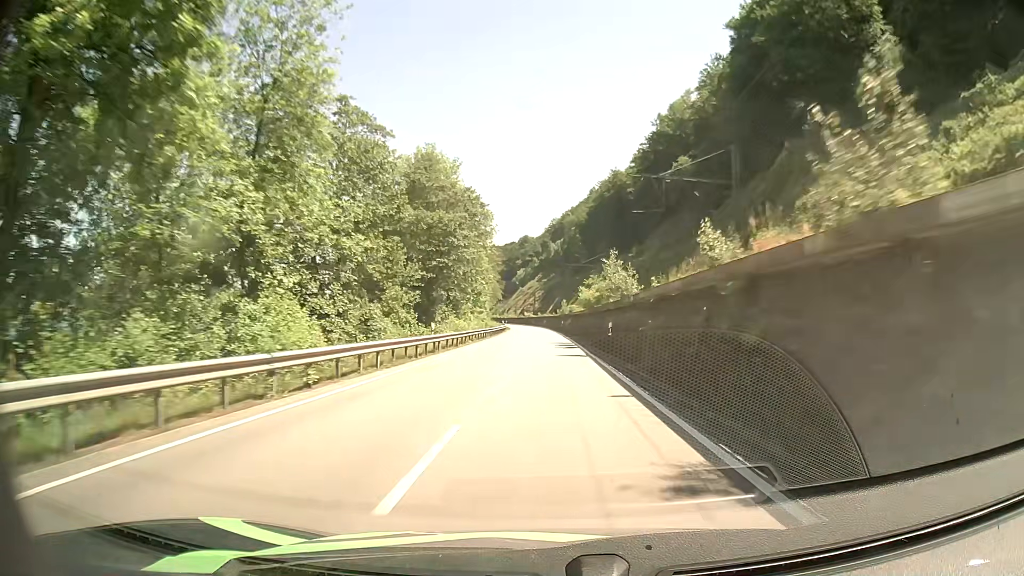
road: primary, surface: asphalt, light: Day
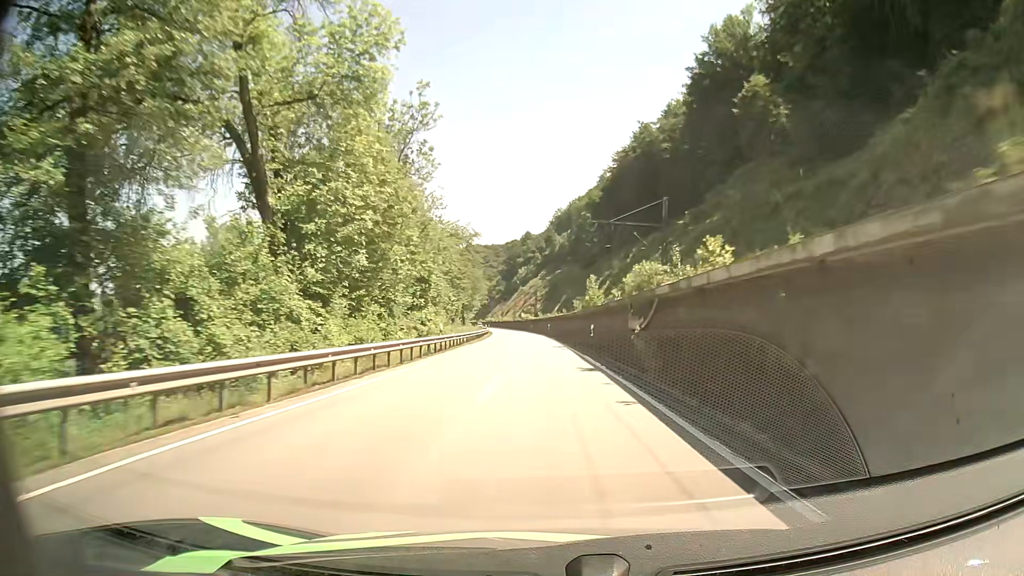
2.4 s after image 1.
(-0.4, +52.4) m; -1°
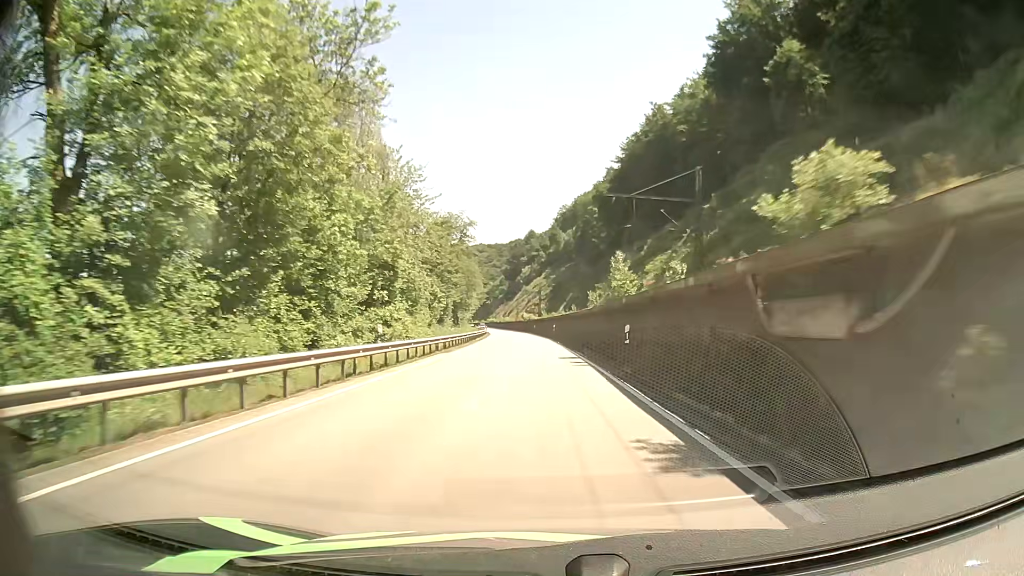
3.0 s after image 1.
(0.0, +13.2) m; -1°
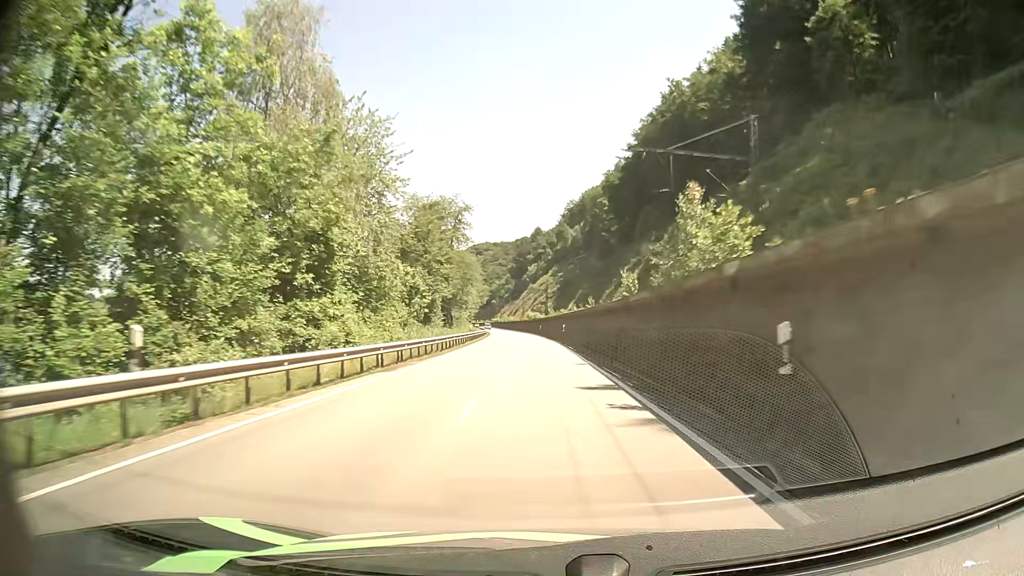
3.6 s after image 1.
(0.0, +13.3) m; 0°
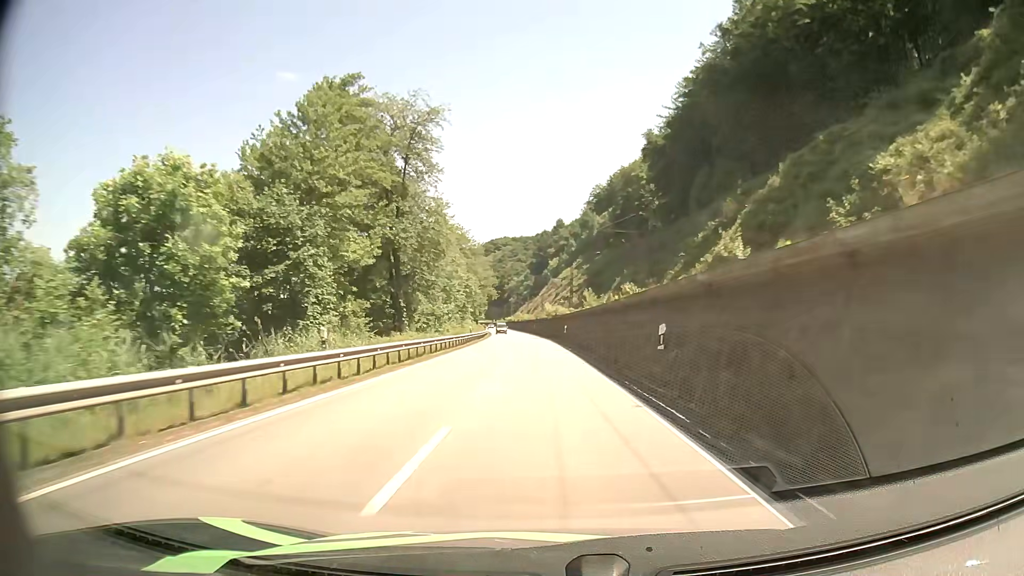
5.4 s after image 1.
(-0.8, +40.4) m; -2°
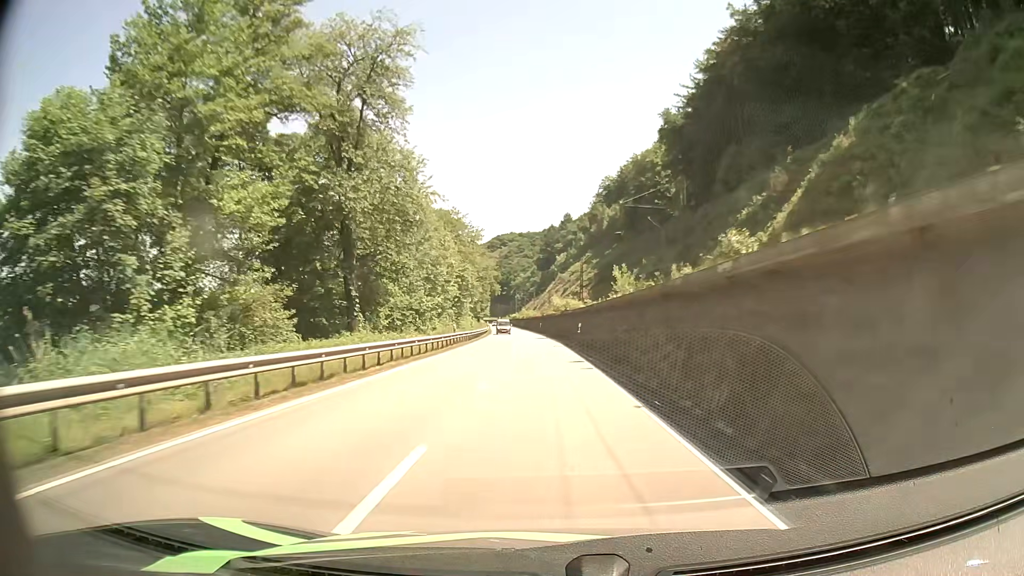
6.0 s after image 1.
(-0.1, +13.5) m; -1°
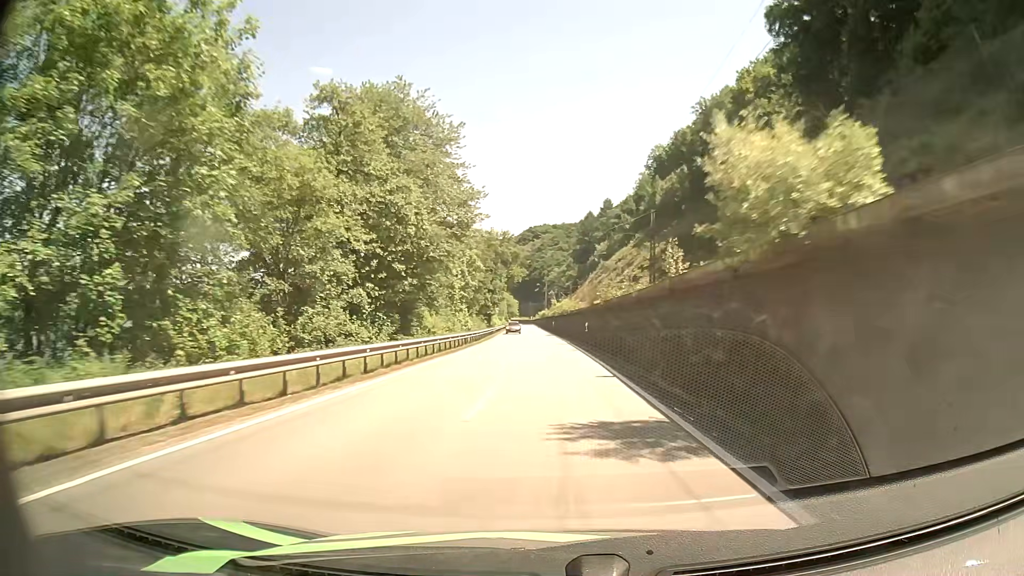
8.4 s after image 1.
(-1.2, +53.7) m; -4°
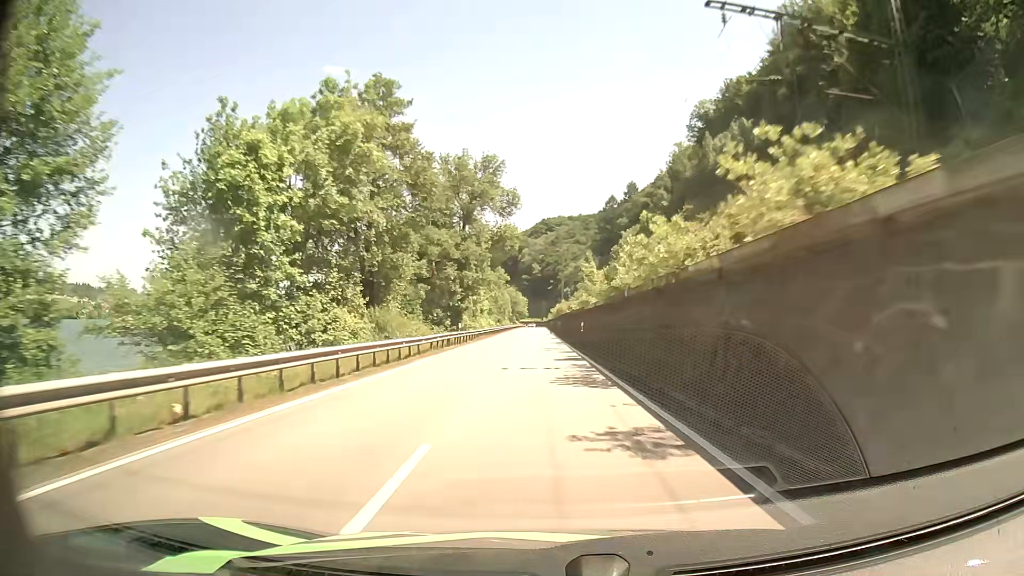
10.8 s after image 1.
(-0.1, +53.9) m; -1°
(0, +10) (0, +20) (0, +30) (0, +40) (-1, +50) (-1, +60) (-1, +70) (-1, +80) (-1, +90) (-1, +100) m
